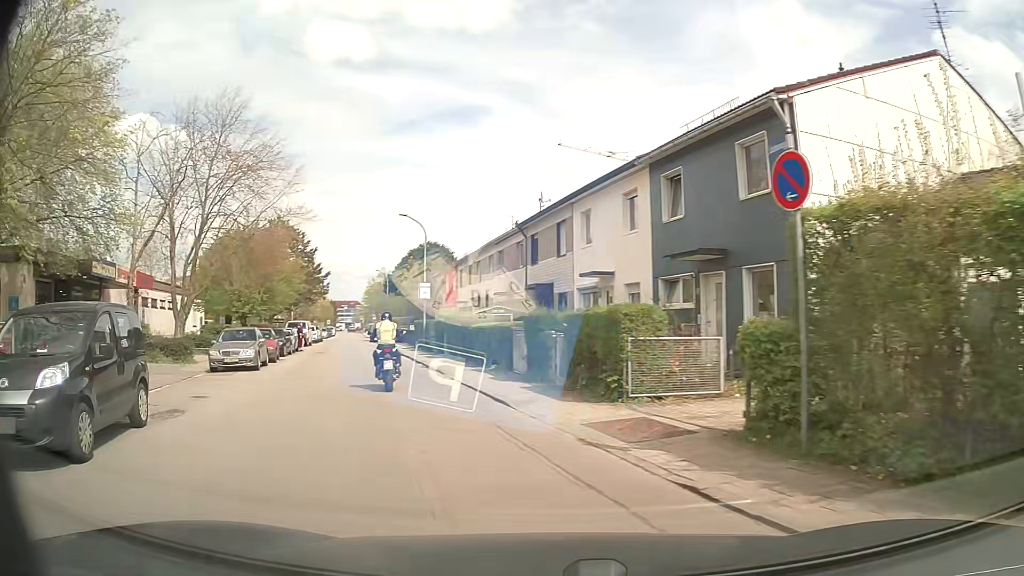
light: Day
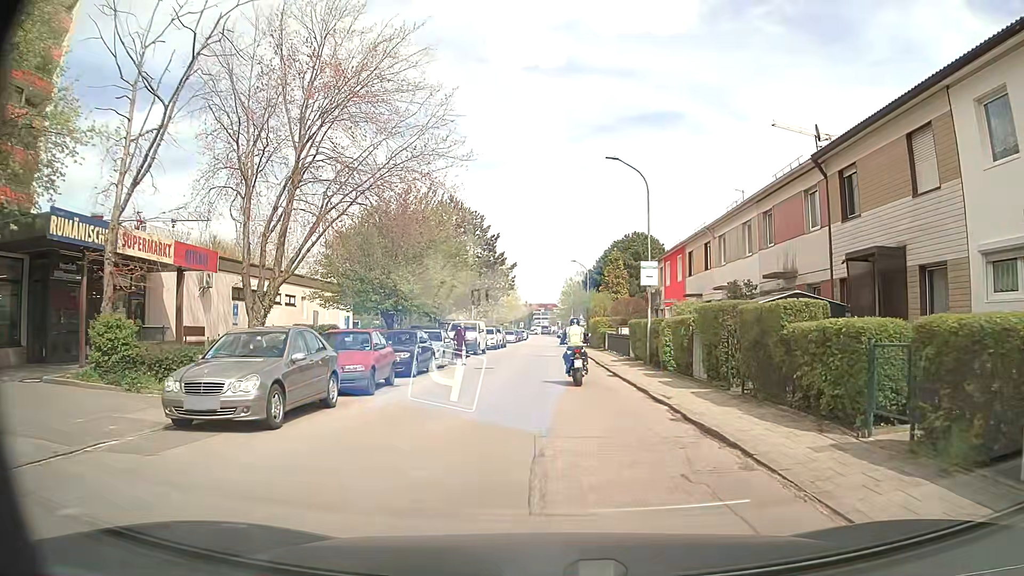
(-3.2, +13.1) m; -19°
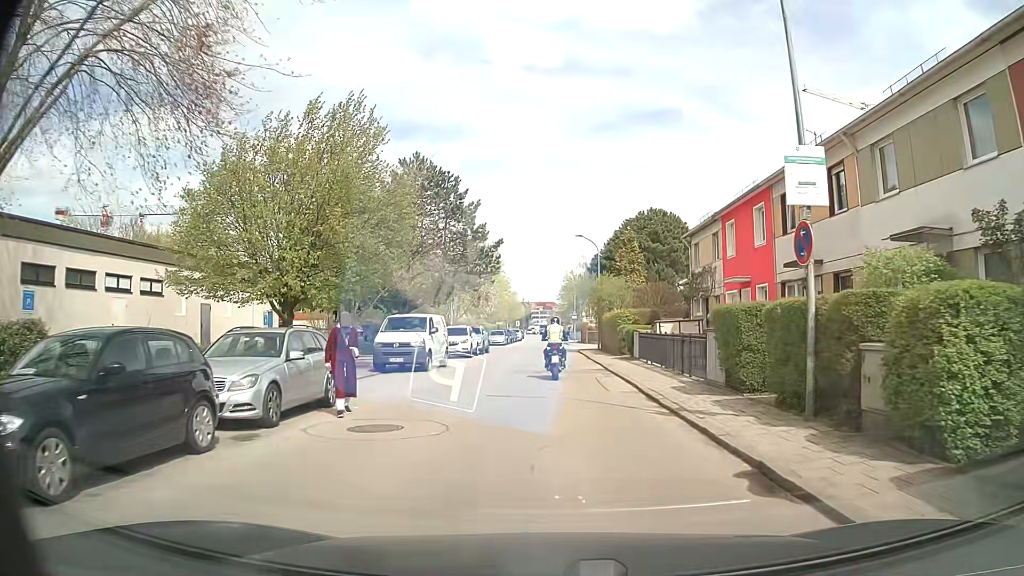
(+0.1, +15.4) m; +1°
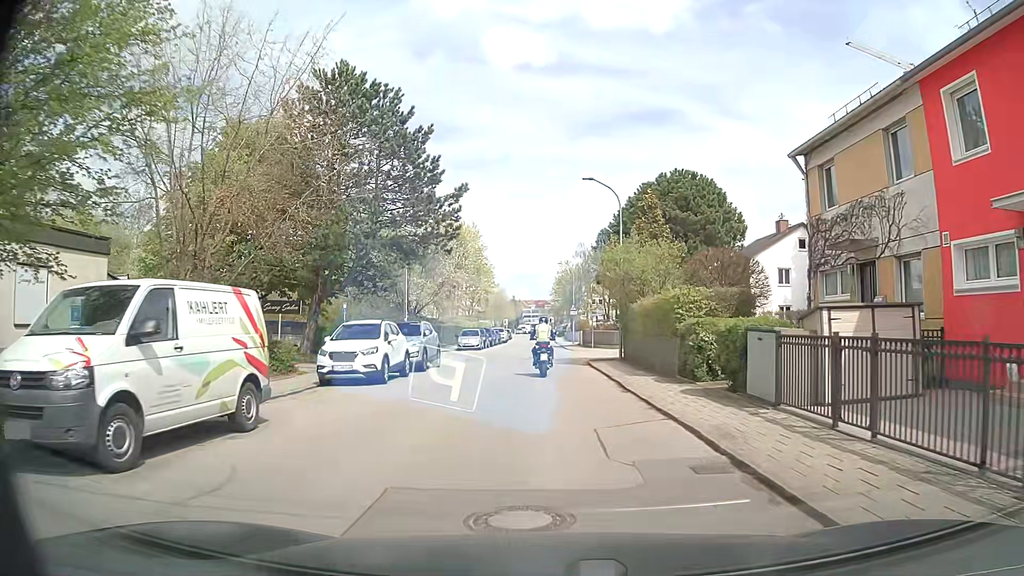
(0.0, +17.0) m; +1°
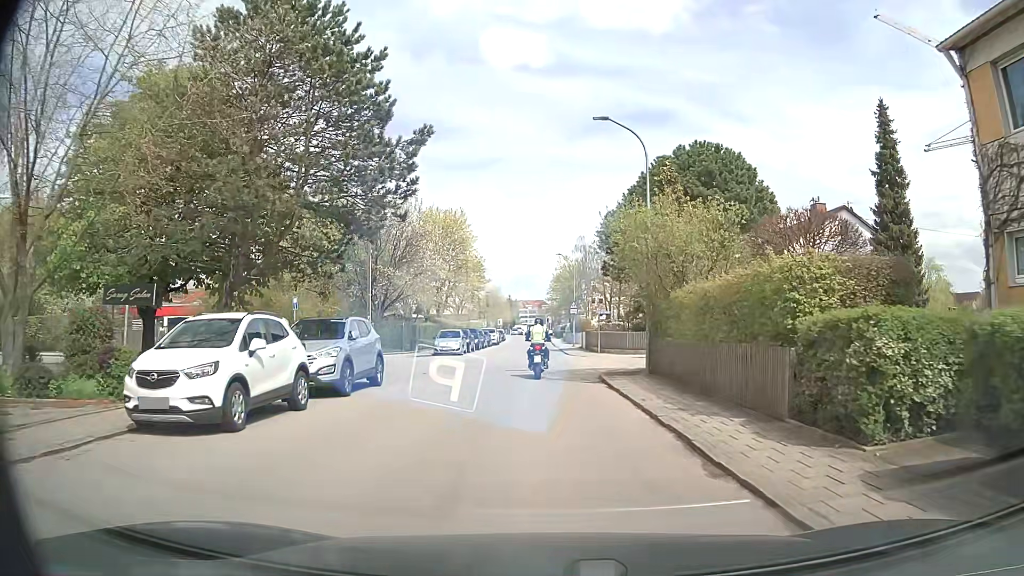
(0.0, +8.3) m; +1°
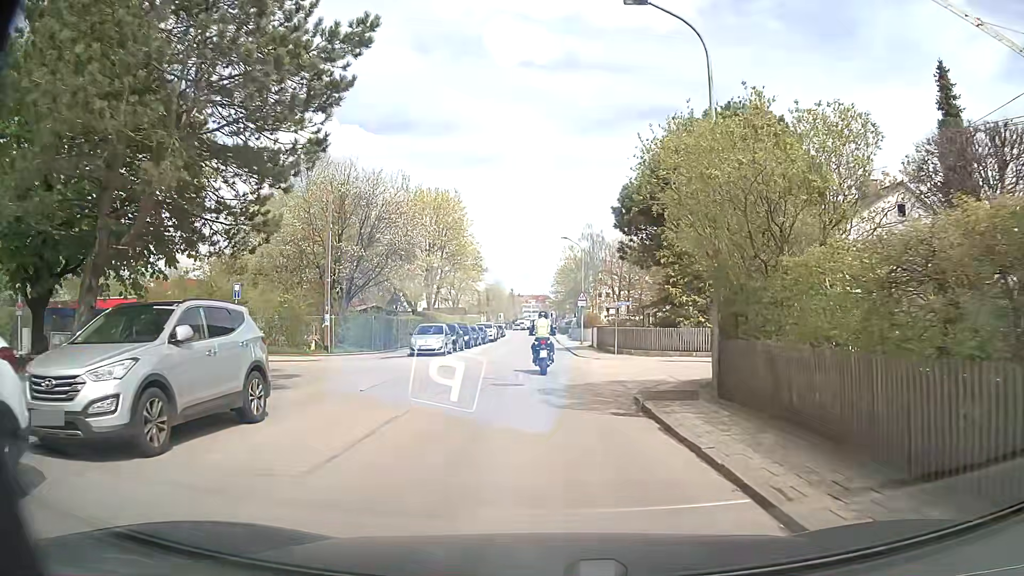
(-0.1, +7.4) m; -1°
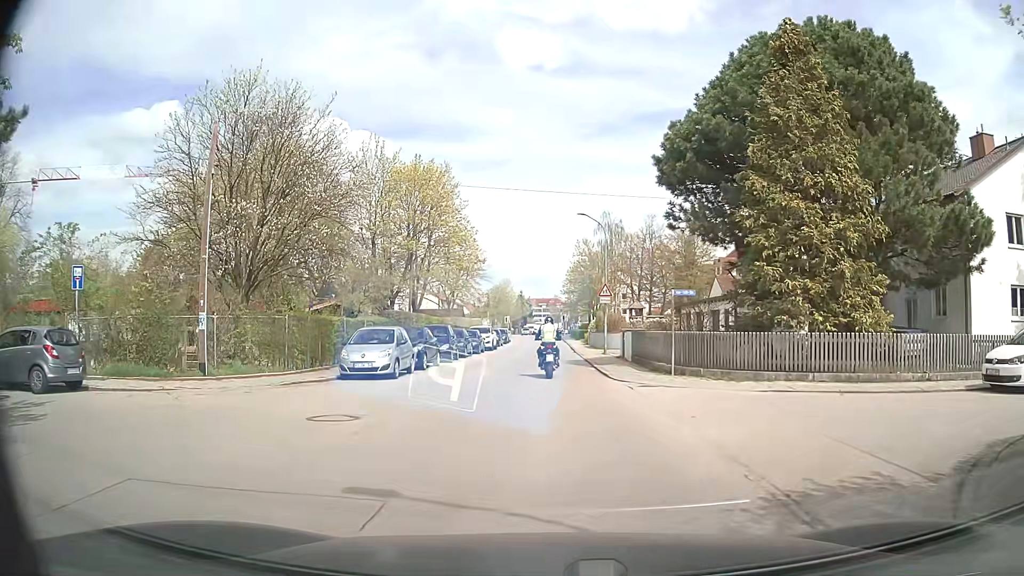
(-0.1, +11.5) m; -1°
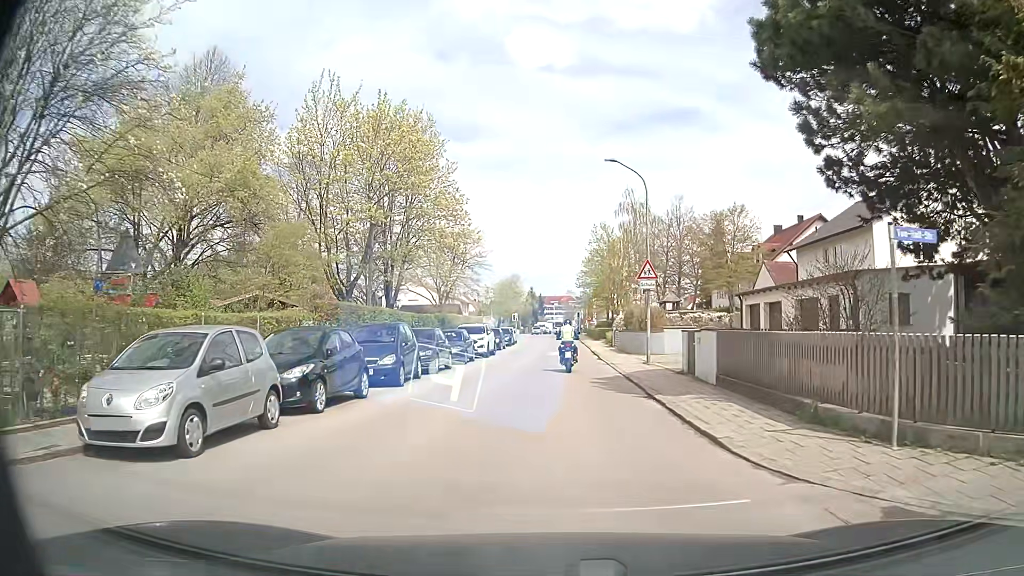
(-0.2, +12.1) m; -1°
(0, +10) (0, +20) (0, +30) (0, +40) (0, +50) (+1, +60) (+1, +70) (+1, +80) (+1, +90) (+1, +100) m
